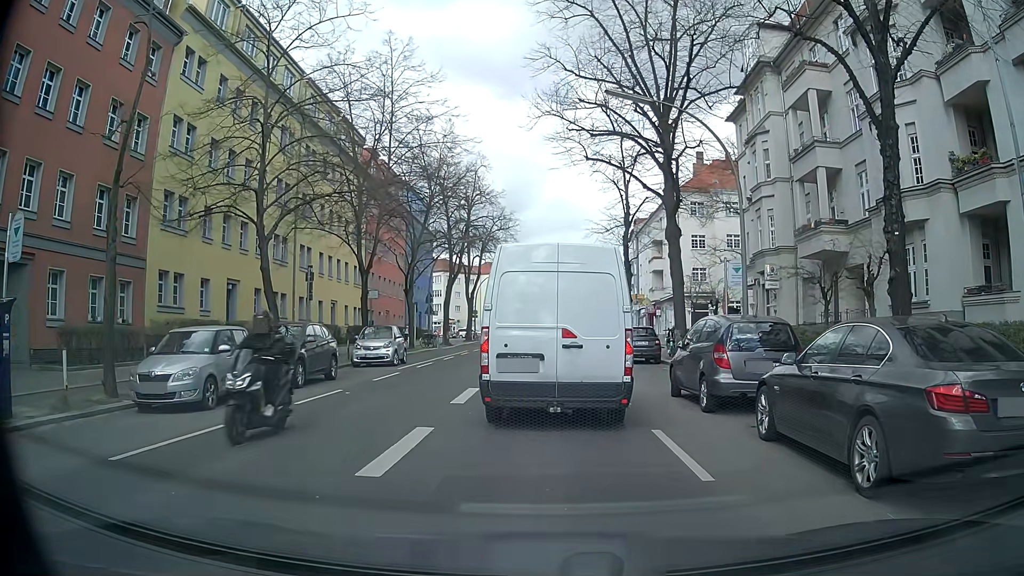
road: secondary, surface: asphalt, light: Day
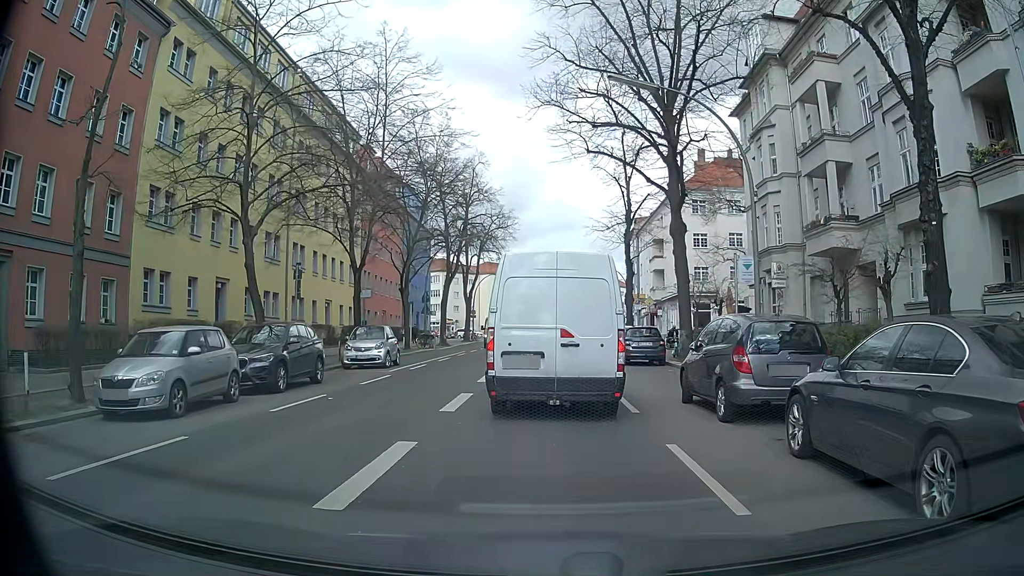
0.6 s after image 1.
(0.0, +1.2) m; 0°
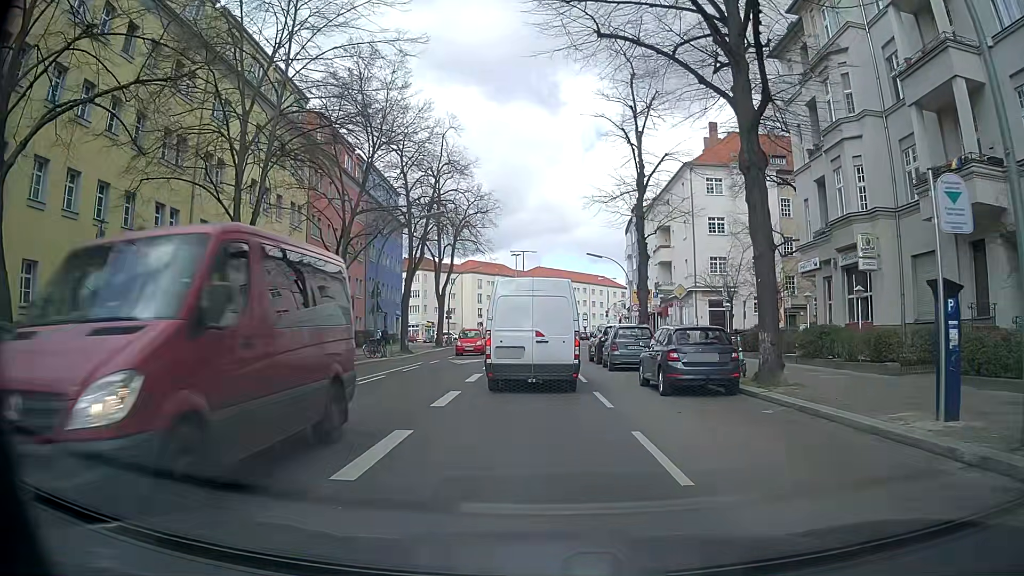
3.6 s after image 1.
(0.0, +11.4) m; 0°
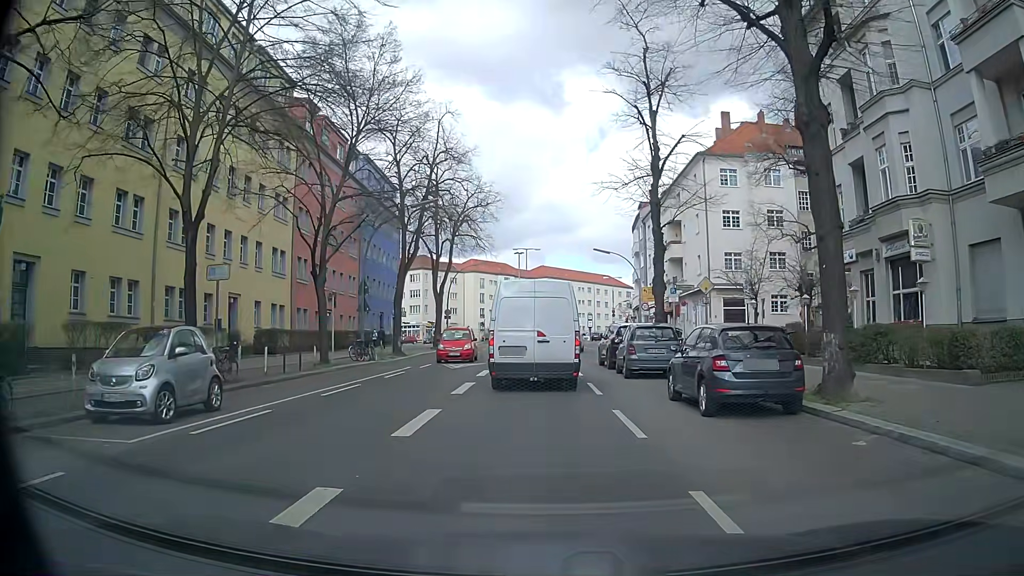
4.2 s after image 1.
(0.0, +3.5) m; -1°
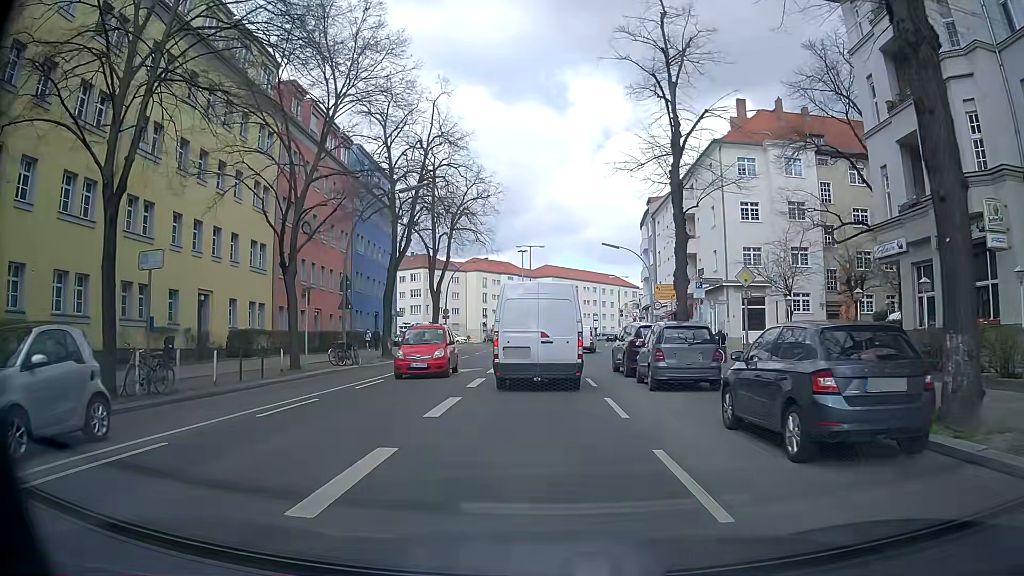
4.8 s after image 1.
(+0.1, +3.9) m; +1°
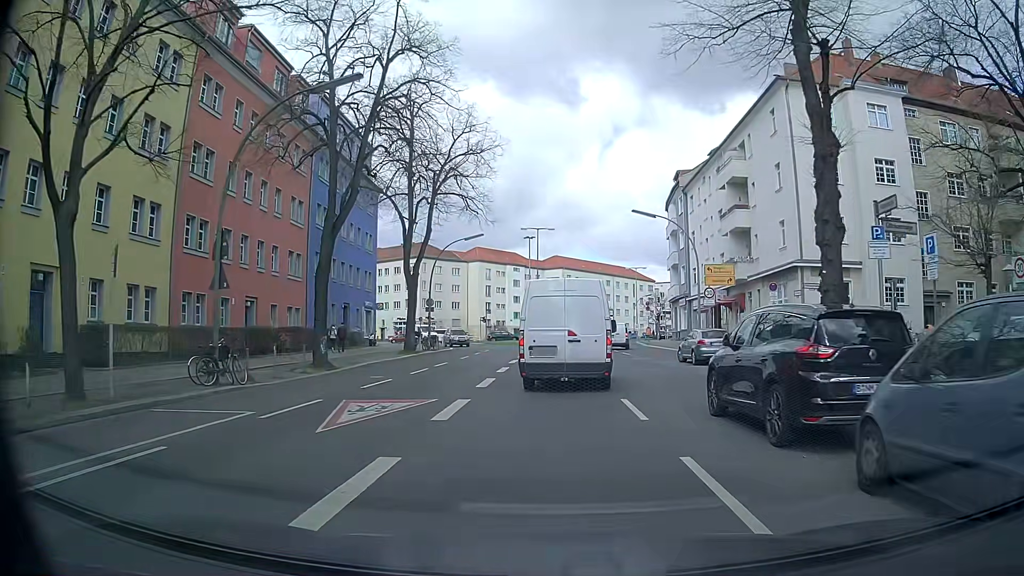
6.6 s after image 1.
(-0.1, +12.8) m; -1°
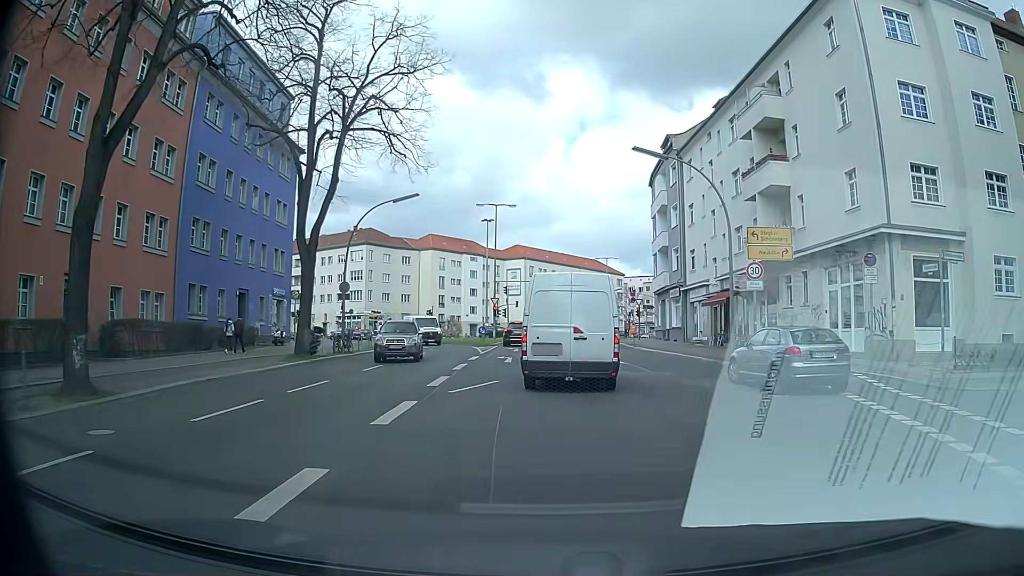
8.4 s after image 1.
(+0.2, +12.8) m; +2°
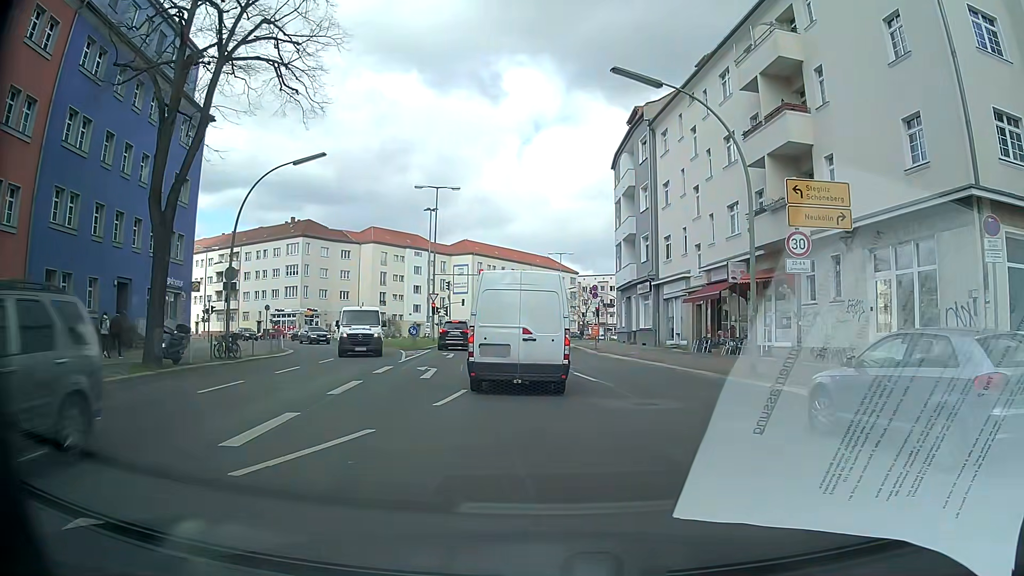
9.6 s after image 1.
(+0.4, +8.1) m; +6°
(0, +10) (0, +20) (-1, +30) (-2, +40) (-3, +50) (-3, +60) (-2, +70) (-1, +80) (+2, +89) (+6, +99) m
